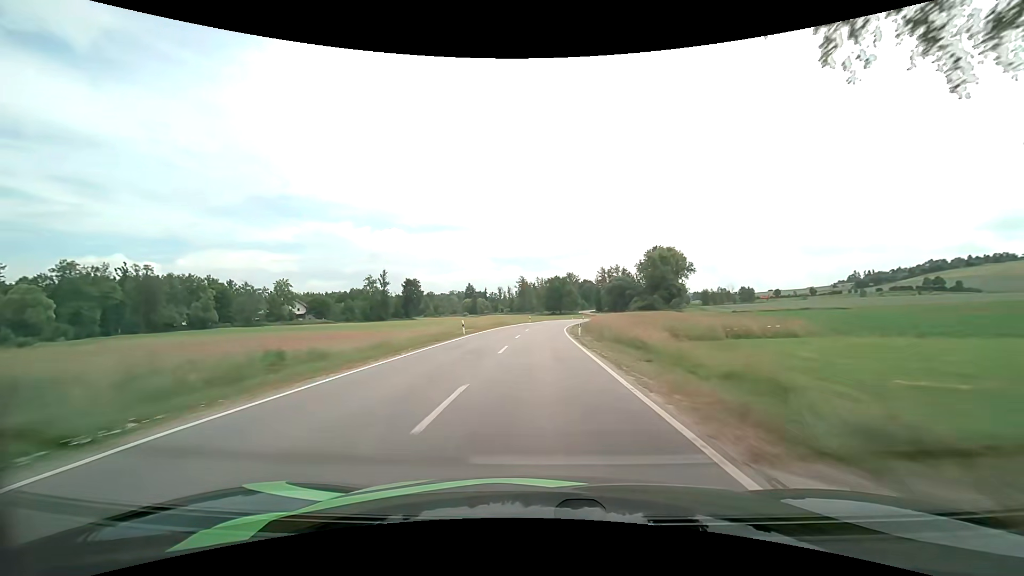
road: secondary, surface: asphalt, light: Day
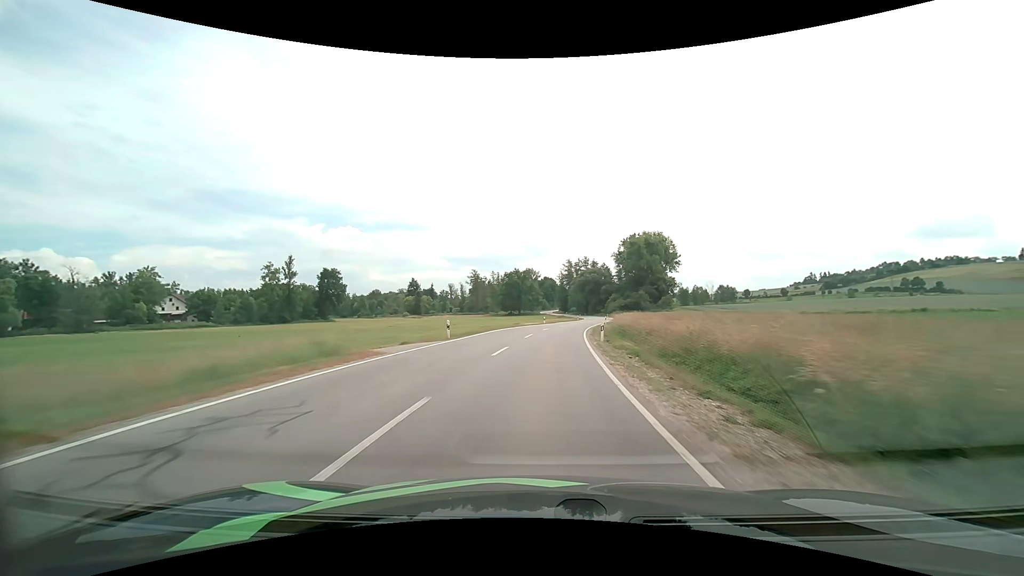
(+1.1, +47.9) m; +5°
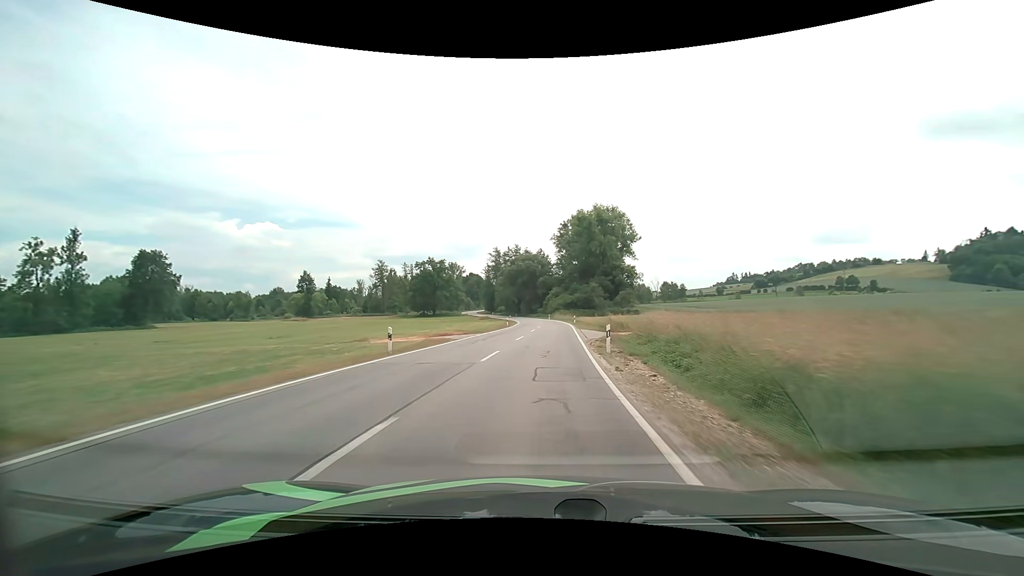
(+3.6, +47.1) m; +8°
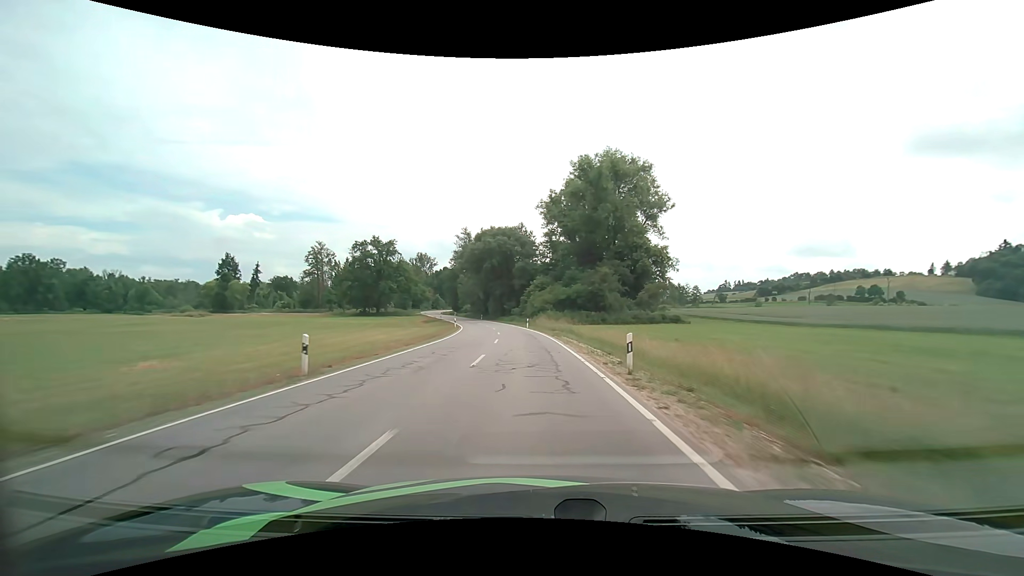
(+1.8, +46.7) m; +2°
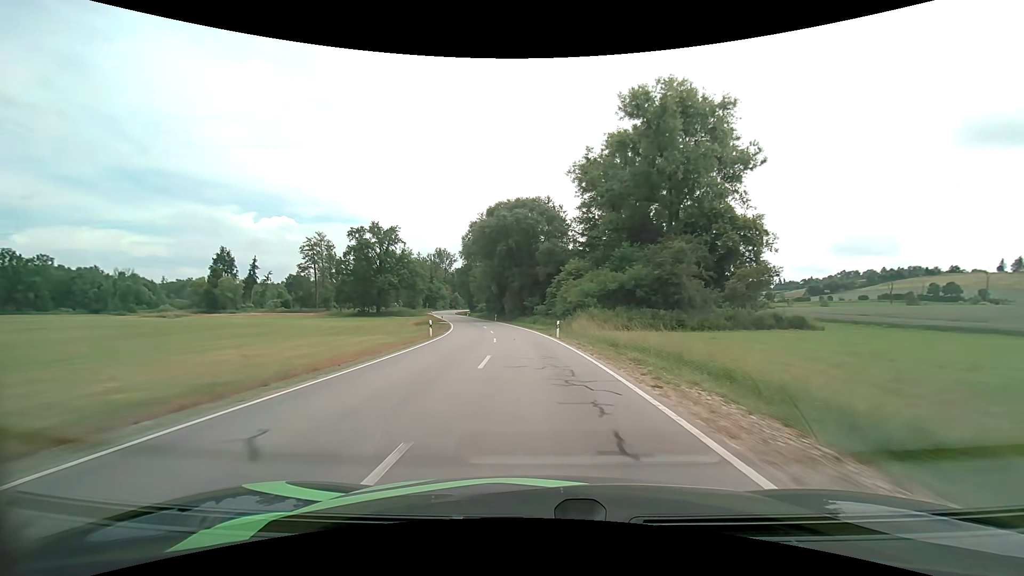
(-0.6, +23.8) m; -3°
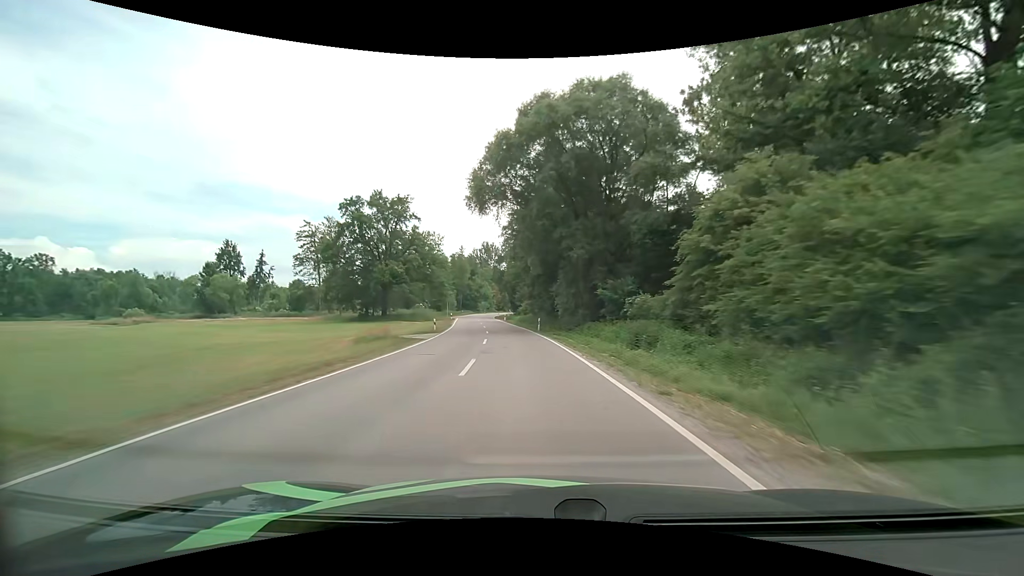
(-1.8, +36.4) m; -7°
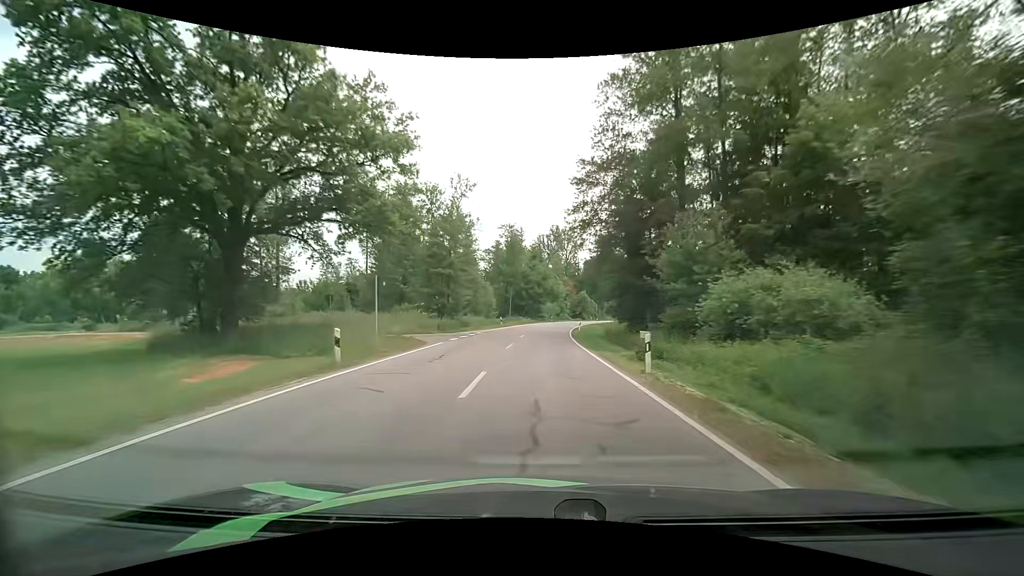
(-5.8, +60.7) m; -8°
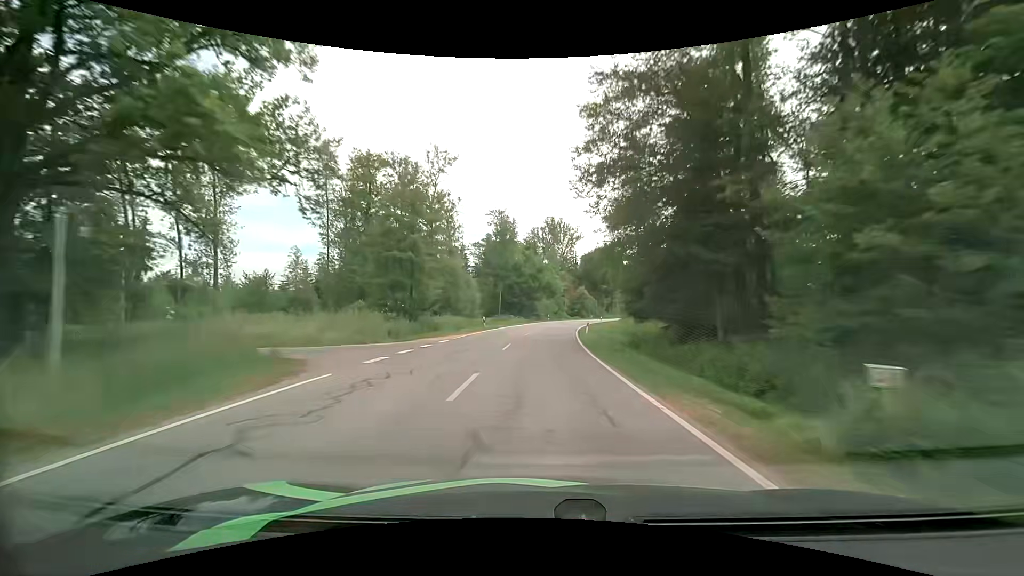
(+0.1, +12.1) m; 0°
(0, +10) (0, +20) (+1, +30) (+2, +40) (+3, +50) (+4, +60) (+6, +70) (+8, +79) (+10, +89) (+13, +99) m
